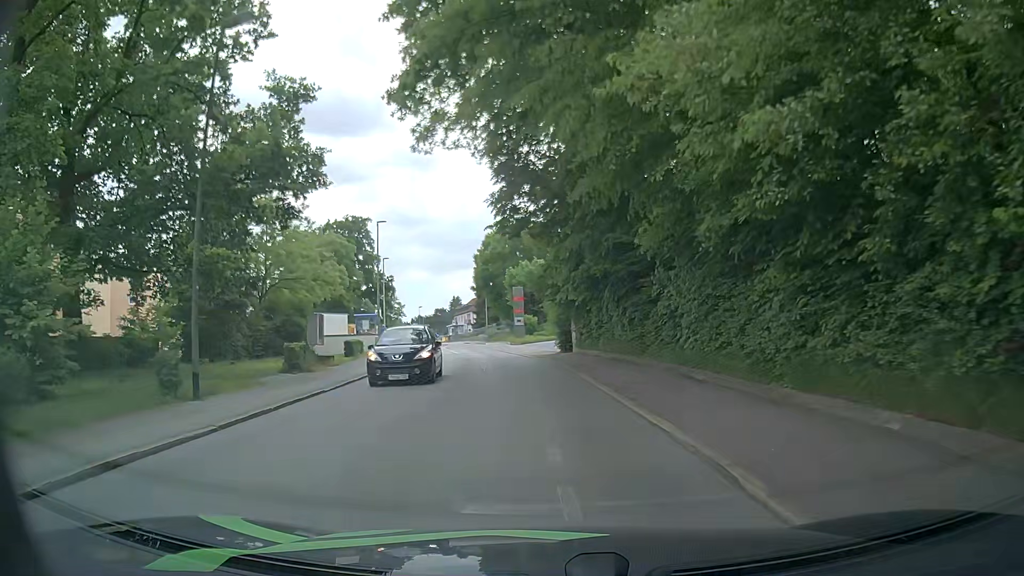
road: residential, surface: asphalt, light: Day
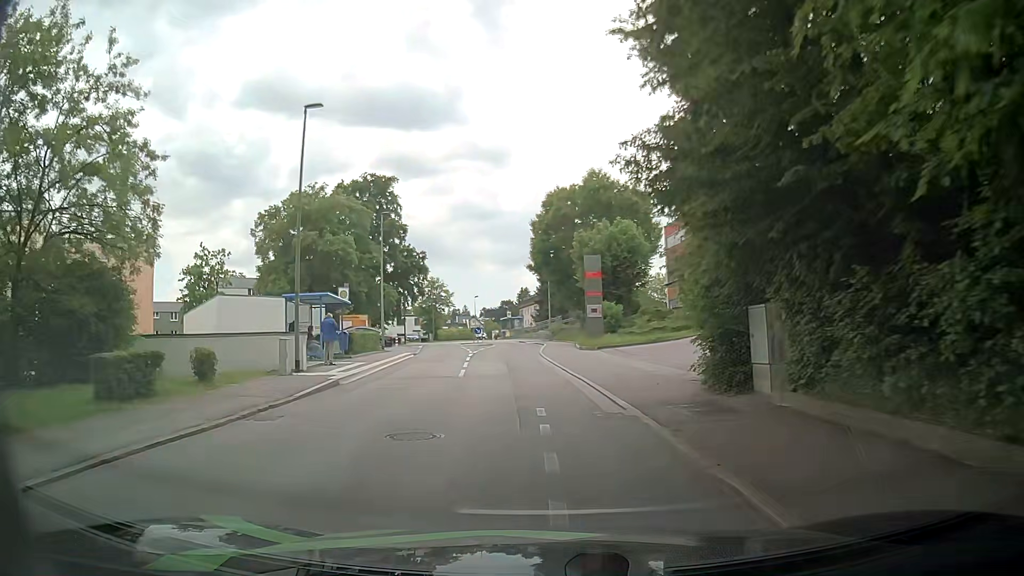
(-0.9, +22.5) m; -6°
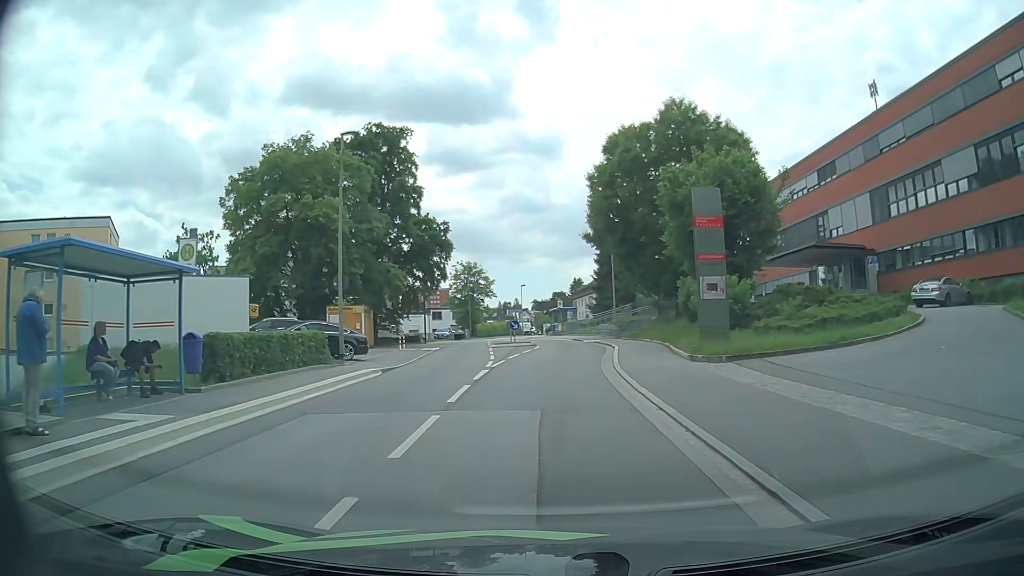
(-0.6, +16.2) m; -4°
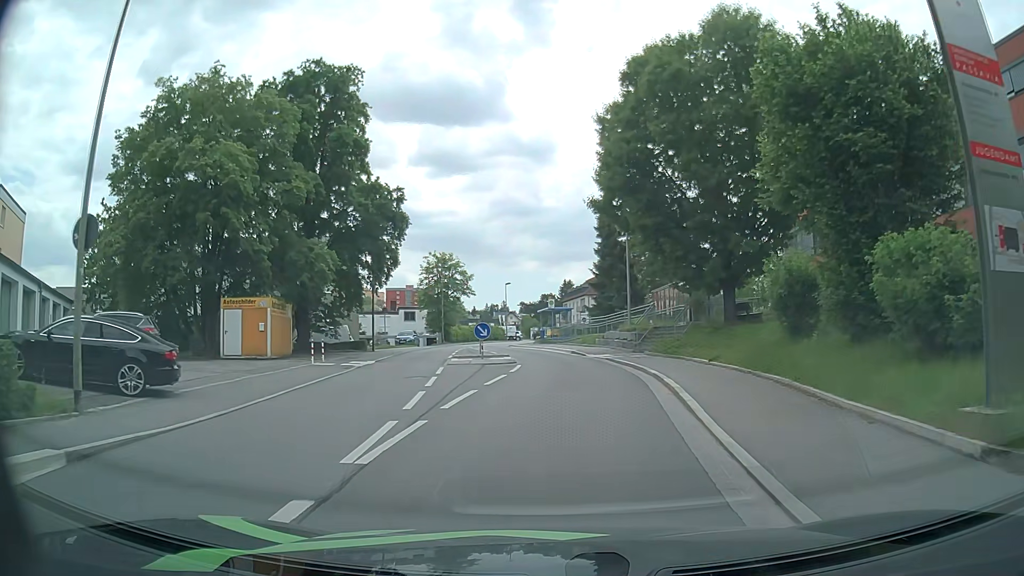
(0.0, +13.5) m; +1°
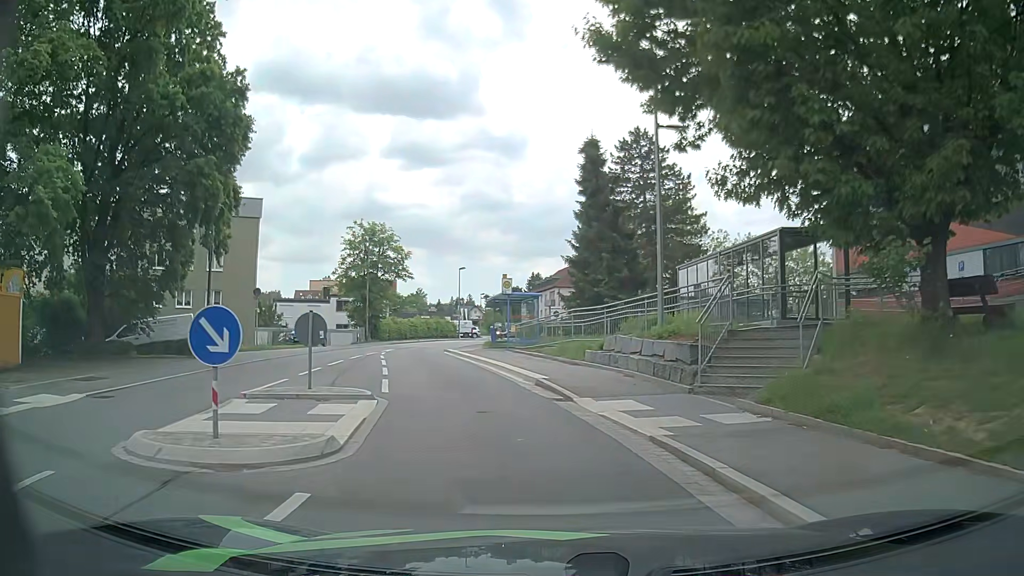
(+0.6, +17.8) m; +3°
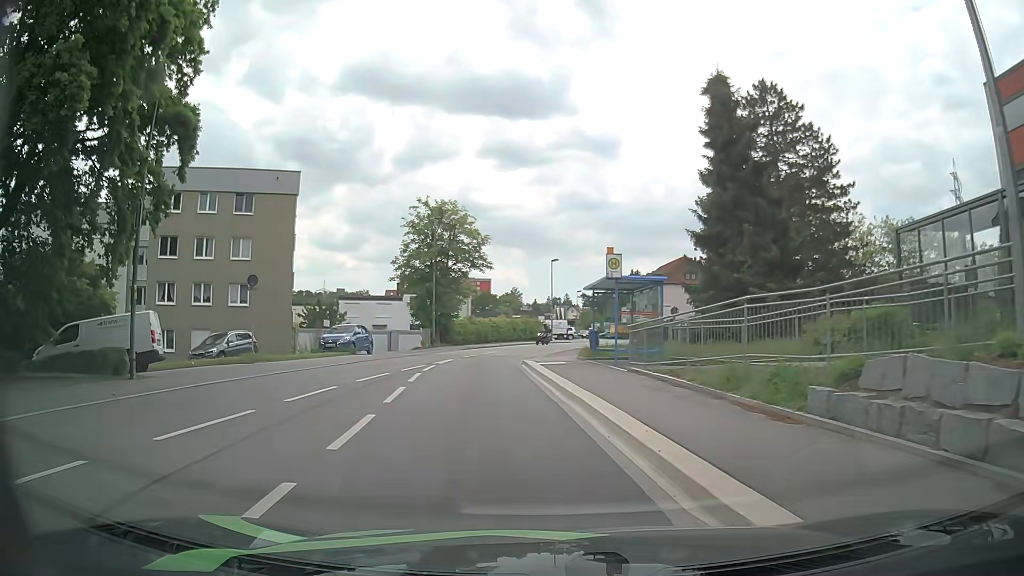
(-0.8, +10.6) m; -9°
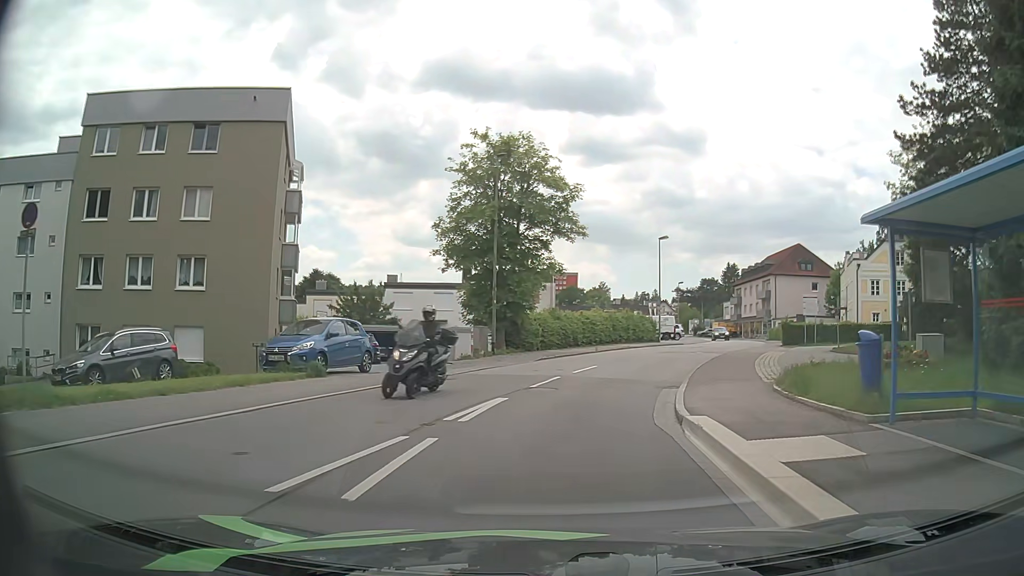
(-1.3, +15.6) m; -7°
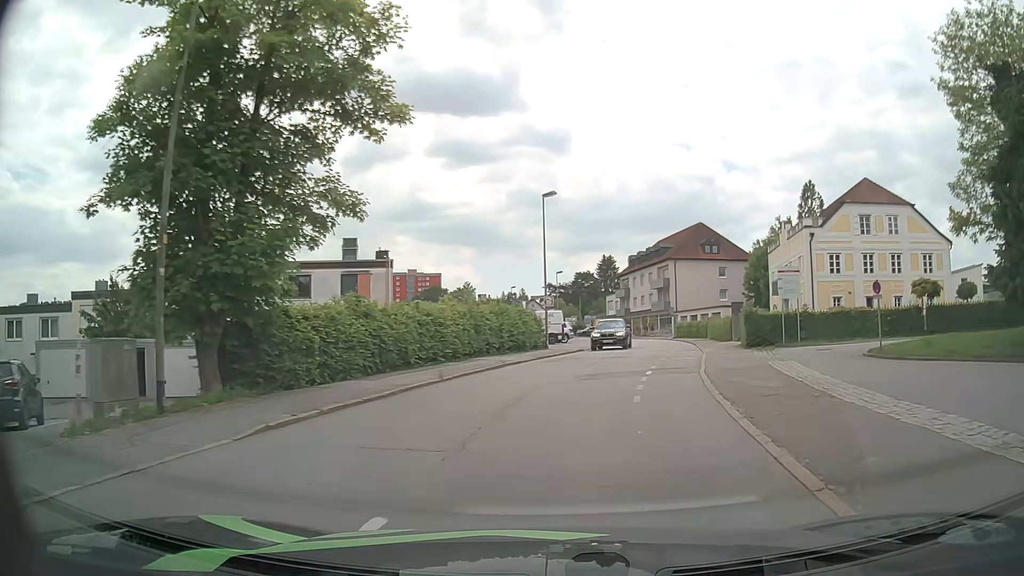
(+1.5, +17.5) m; +11°
(+1, +10) (+3, +20) (+5, +30) (+7, +39) (+8, +49) (+9, +59) (+10, +69) (+9, +79) (+7, +89) (+5, +99) m
